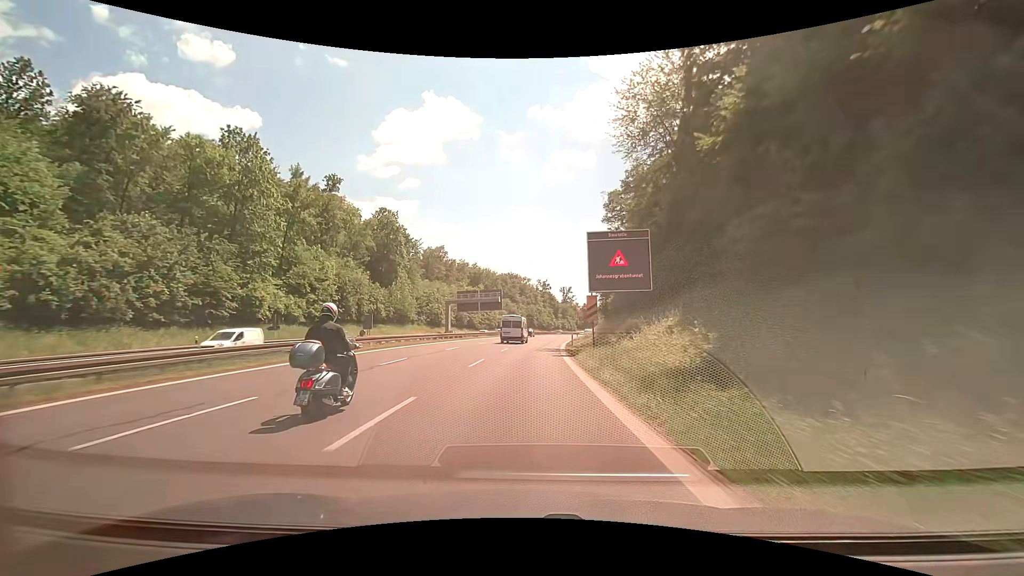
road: trunk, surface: asphalt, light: Day
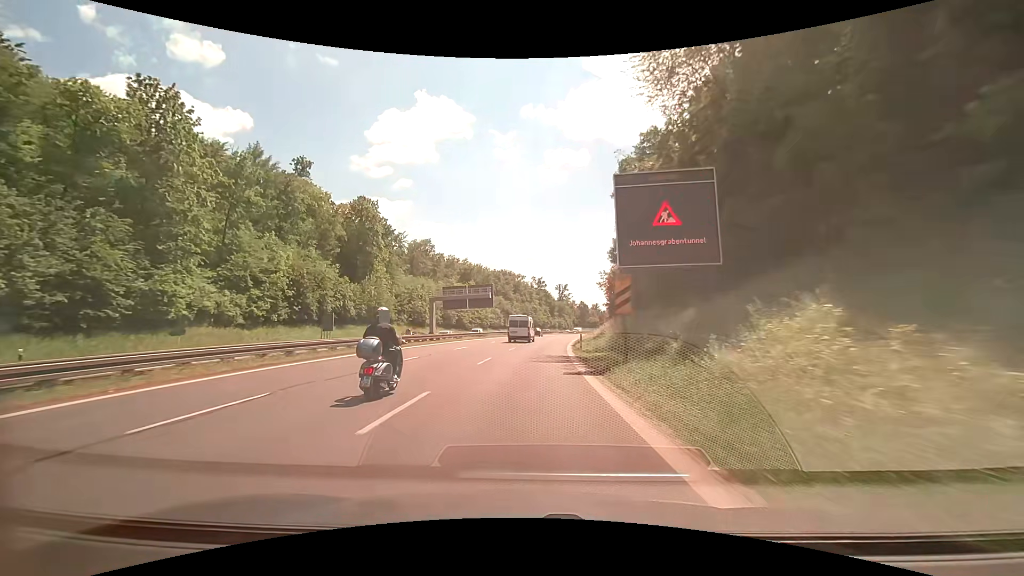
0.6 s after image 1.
(0.0, +11.2) m; +1°
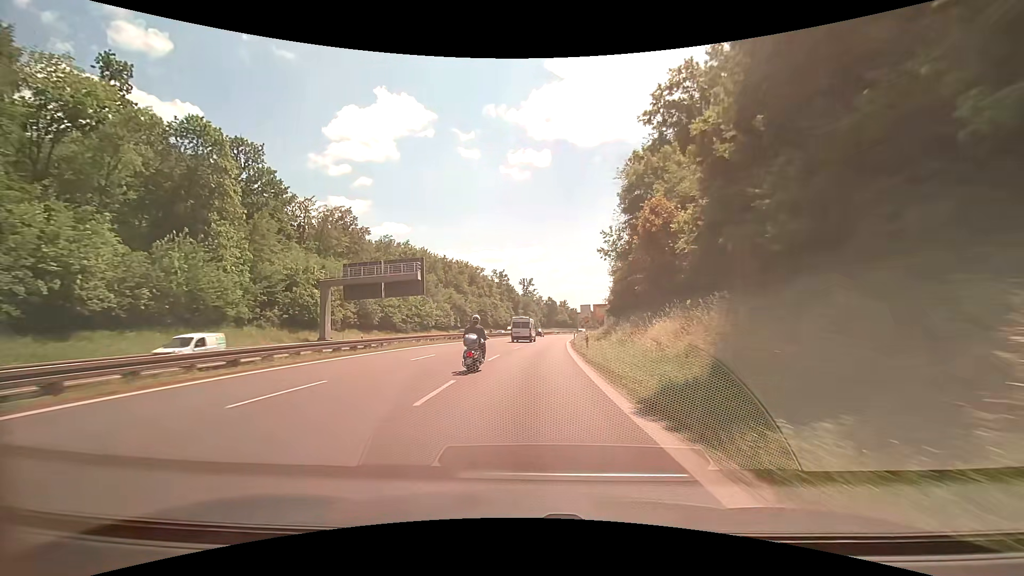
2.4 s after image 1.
(+0.9, +33.5) m; +4°
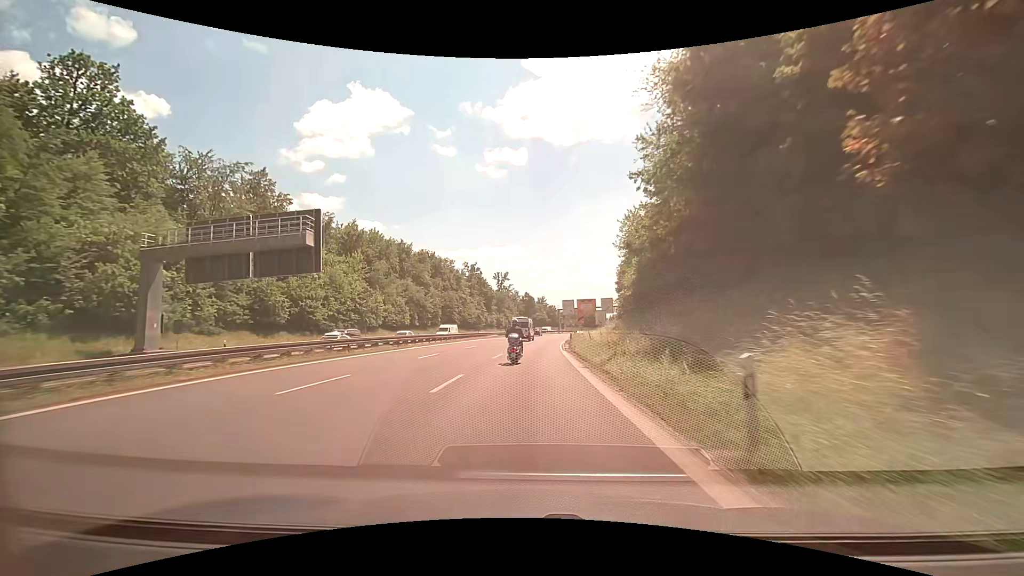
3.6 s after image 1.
(+0.6, +22.1) m; +3°
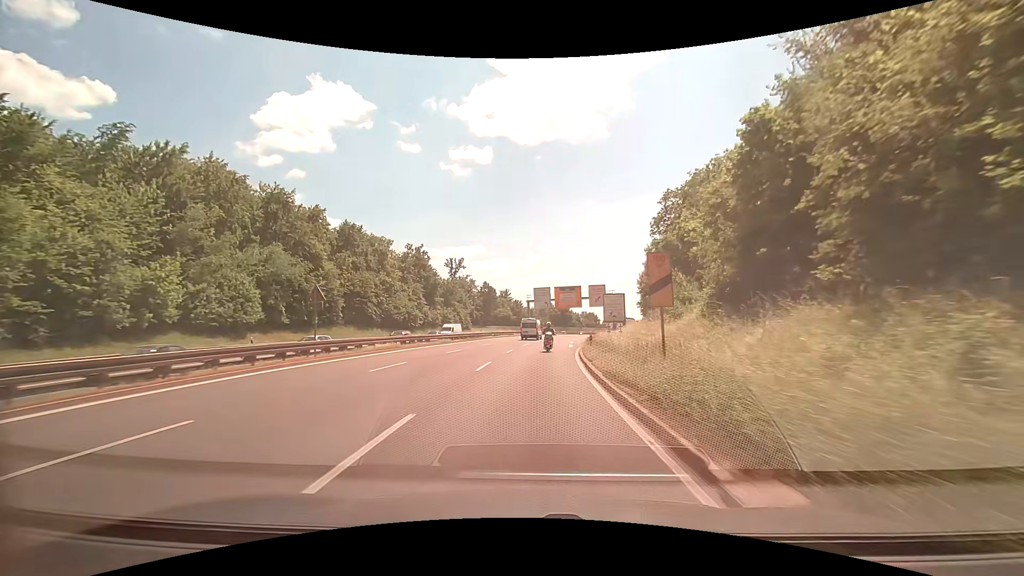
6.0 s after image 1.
(+1.4, +42.1) m; +4°
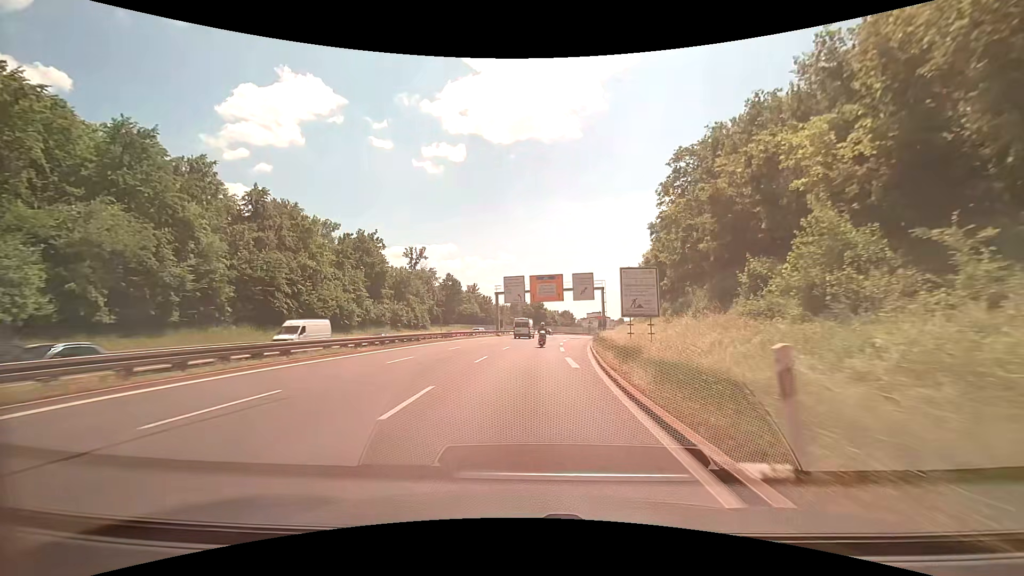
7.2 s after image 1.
(+0.5, +20.1) m; +3°
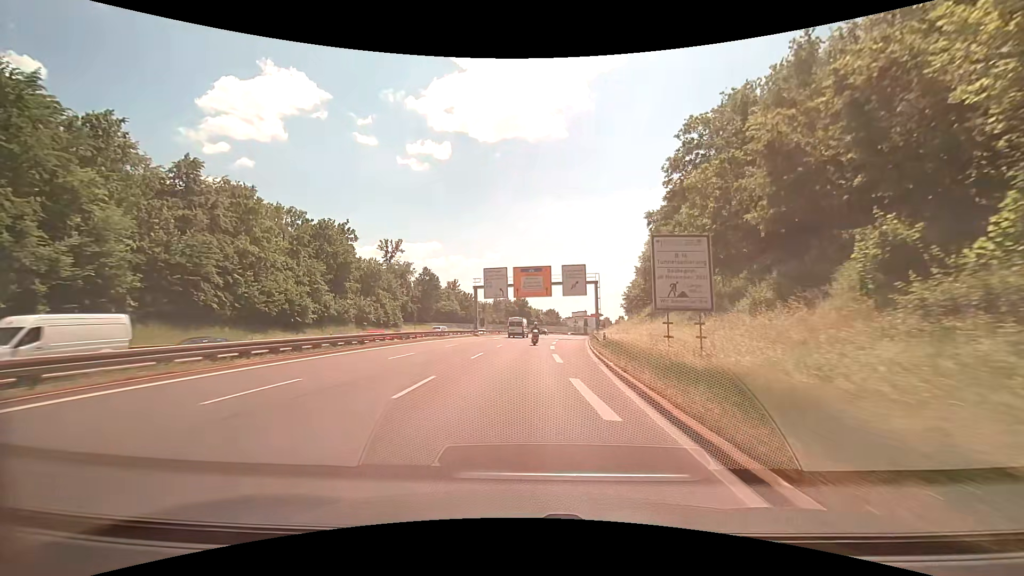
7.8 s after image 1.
(+0.2, +9.8) m; +2°
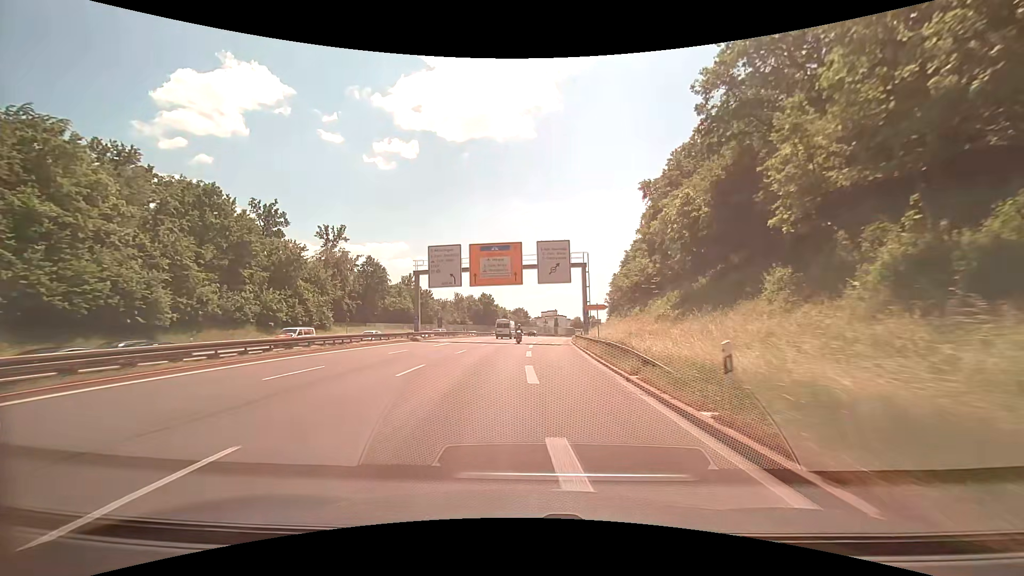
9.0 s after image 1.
(+0.7, +19.3) m; +4°
(0, +10) (+1, +20) (+1, +30) (+2, +40) (+2, +50) (+3, +60) (+4, +70) (+5, +80) (+6, +90) (+8, +100) m
